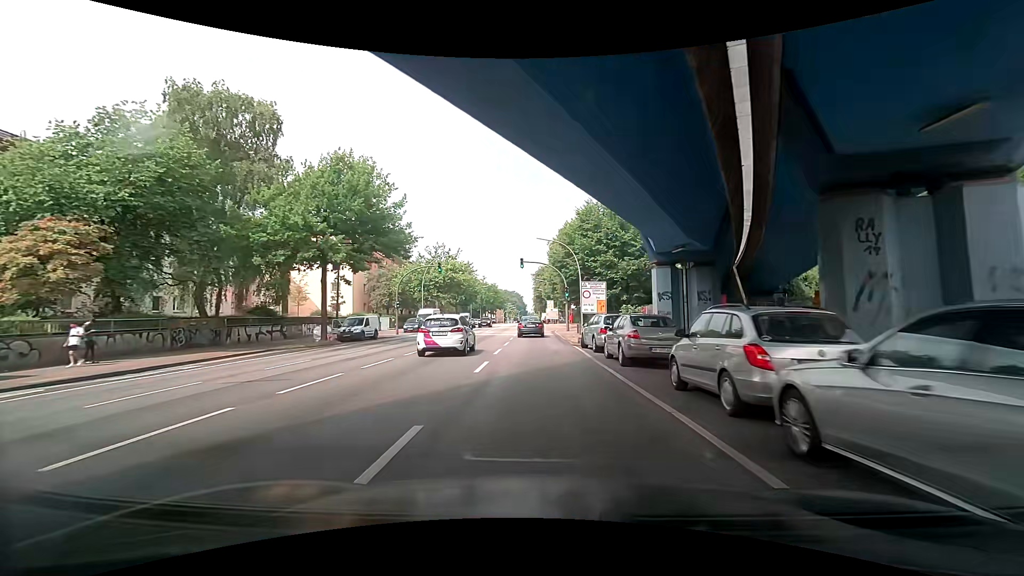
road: primary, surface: asphalt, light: Day
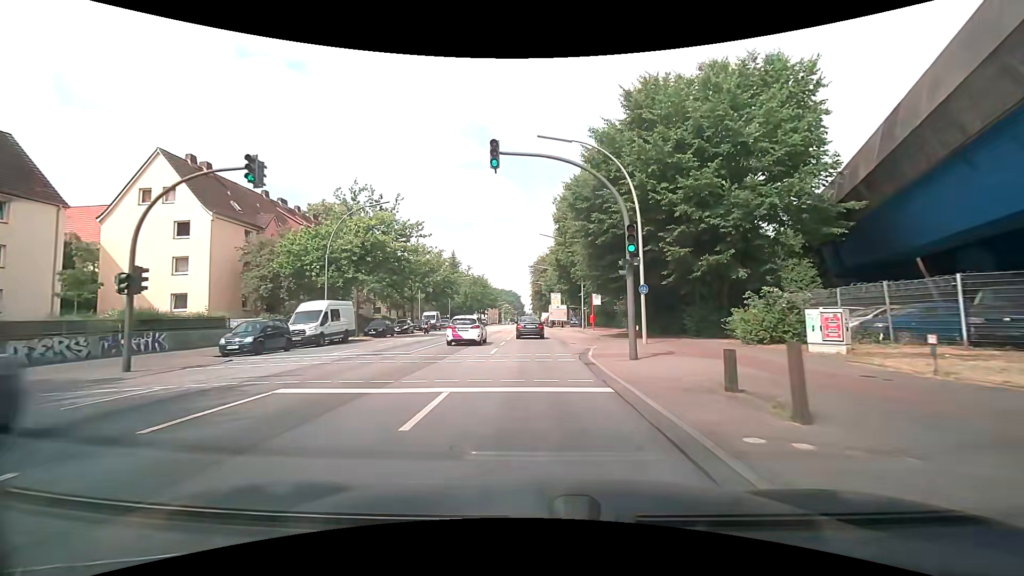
(-1.0, +30.3) m; -2°
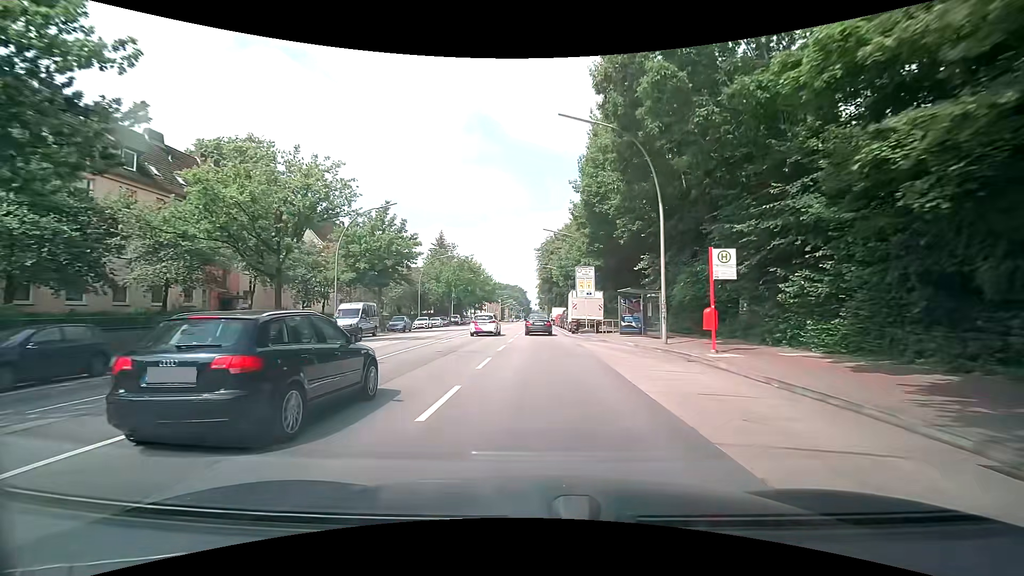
(+0.1, +30.4) m; -1°
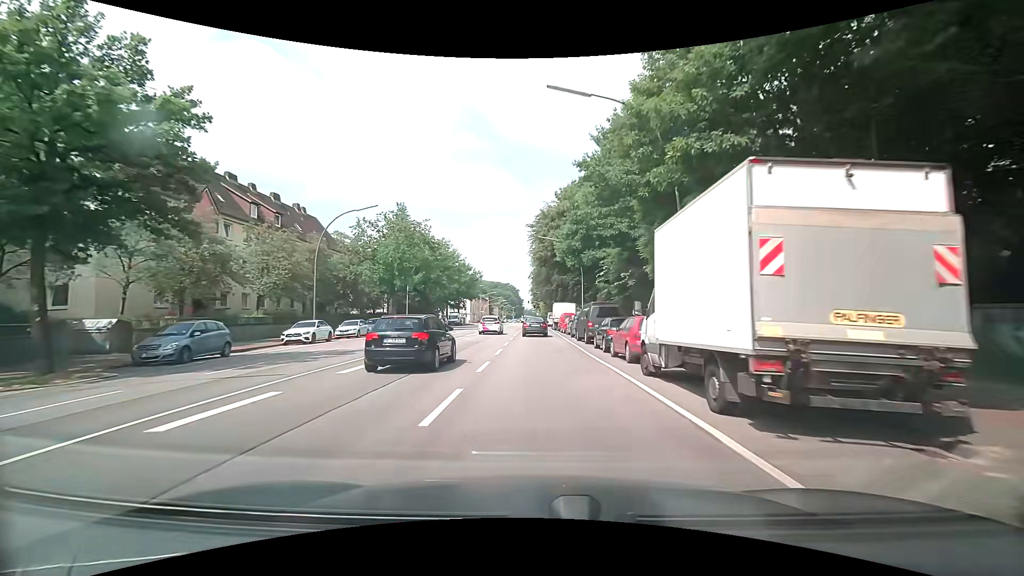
(+0.2, +30.4) m; +1°
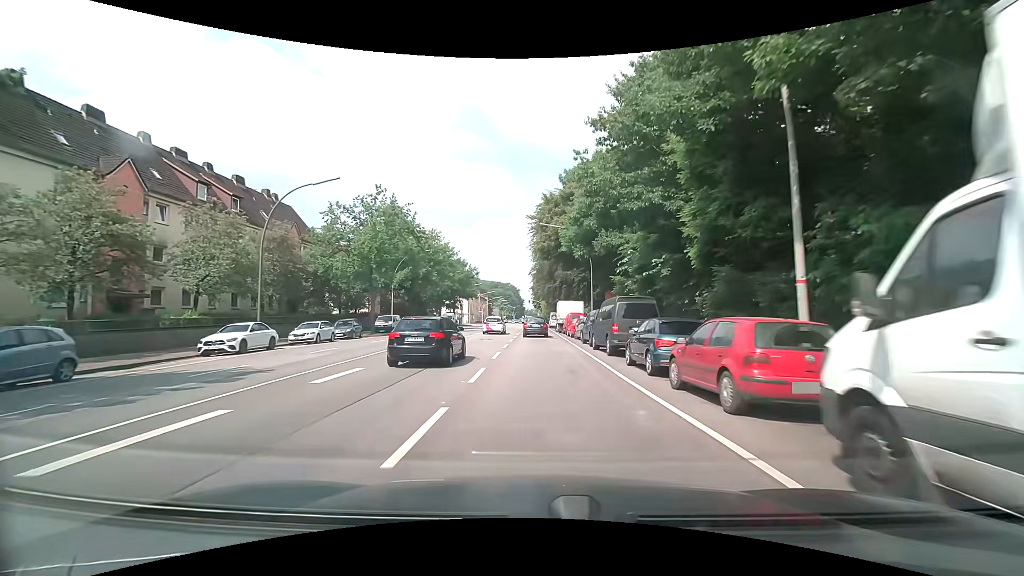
(0.0, +7.6) m; 0°
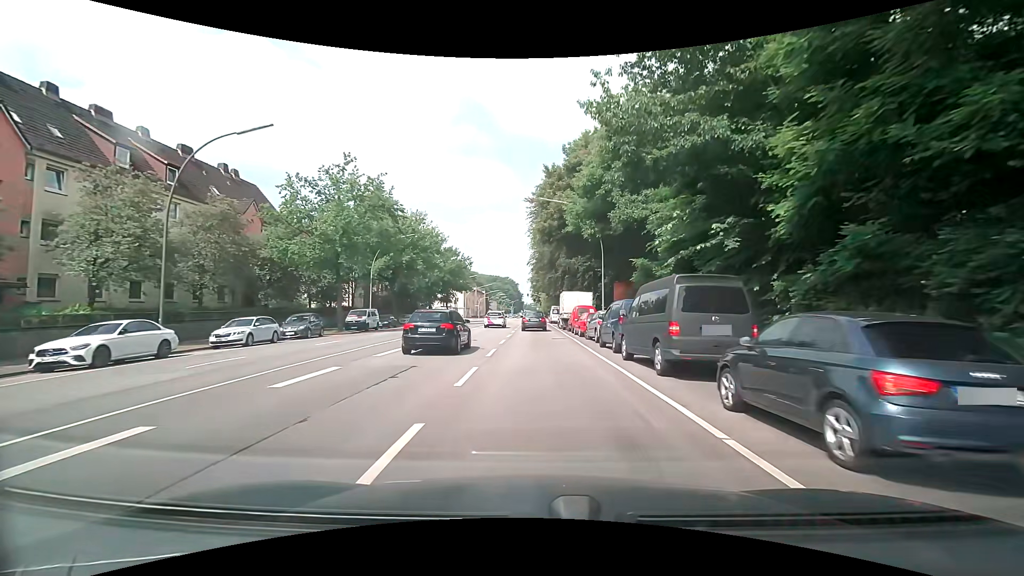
(0.0, +7.6) m; +1°
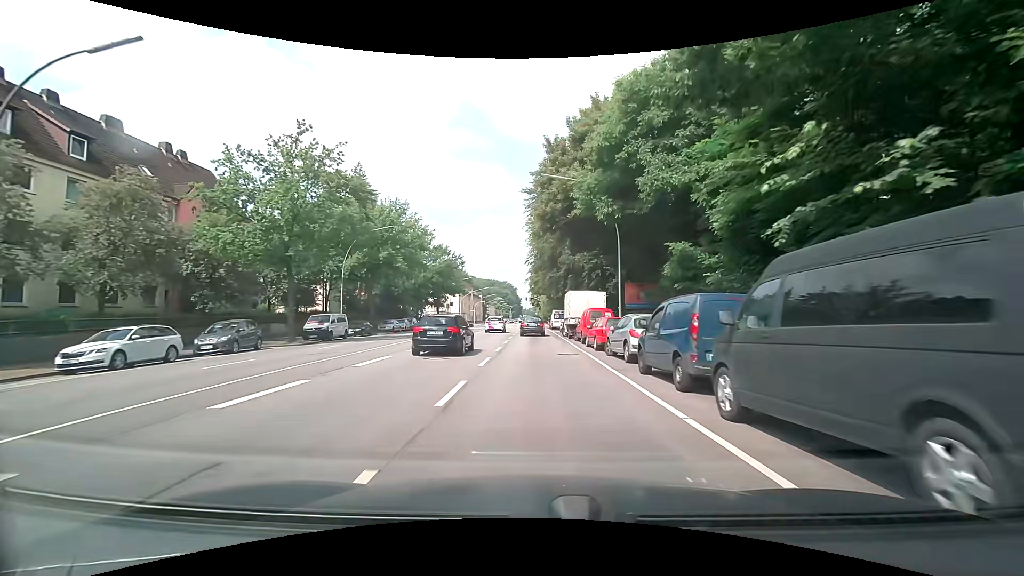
(-0.1, +7.6) m; -1°
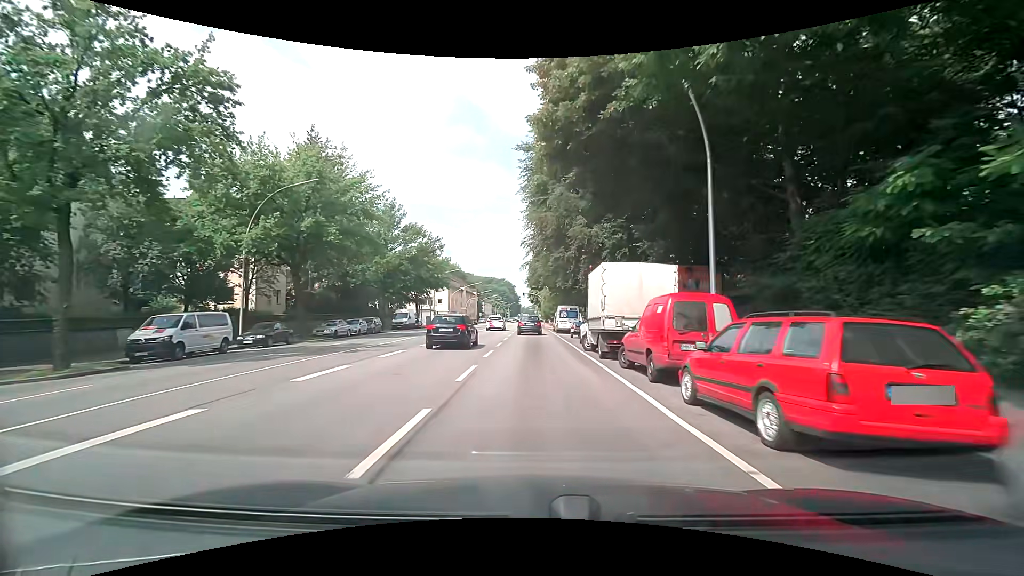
(0.0, +15.2) m; 0°
